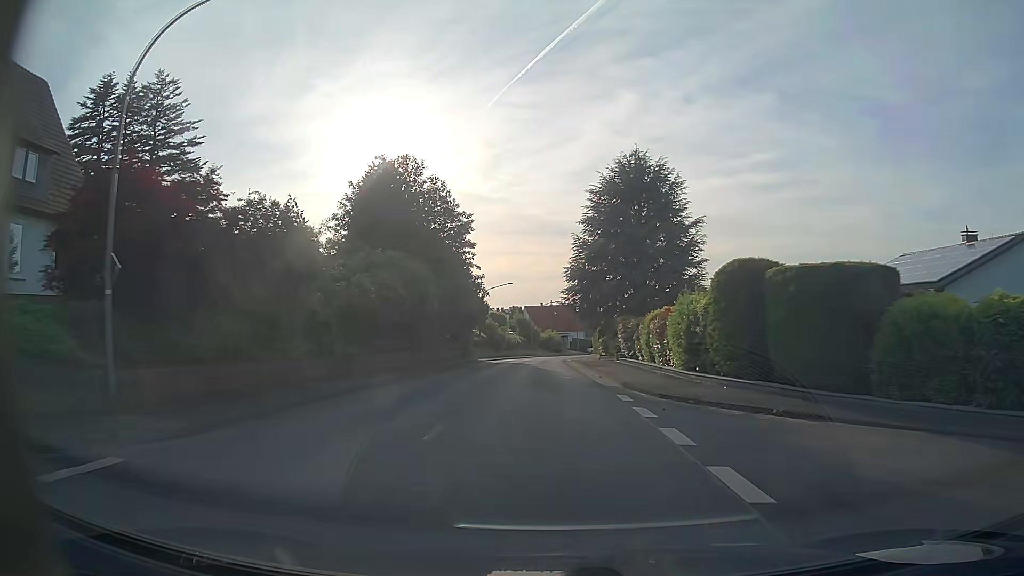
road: secondary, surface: asphalt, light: Day
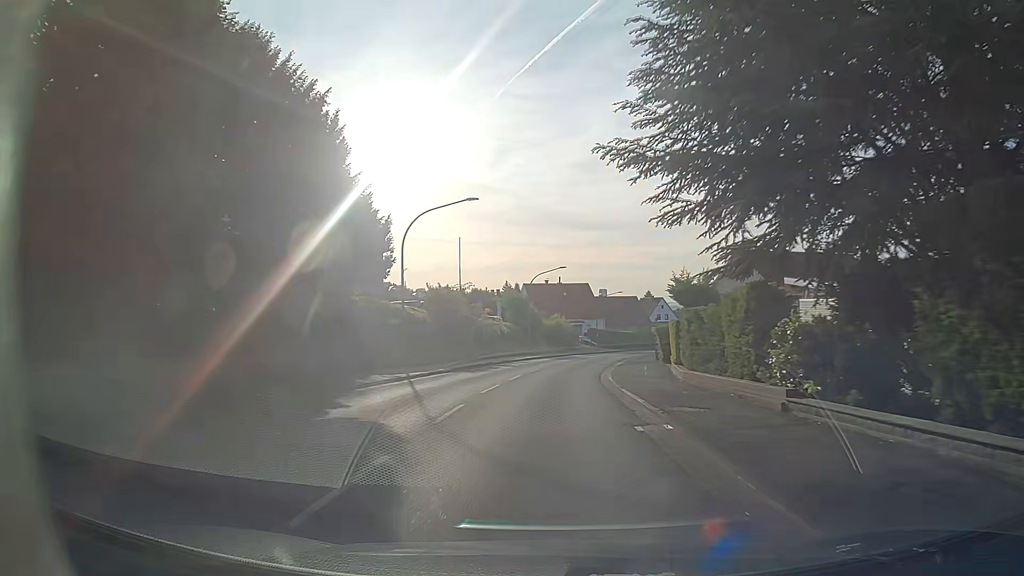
(+0.1, +39.1) m; 0°
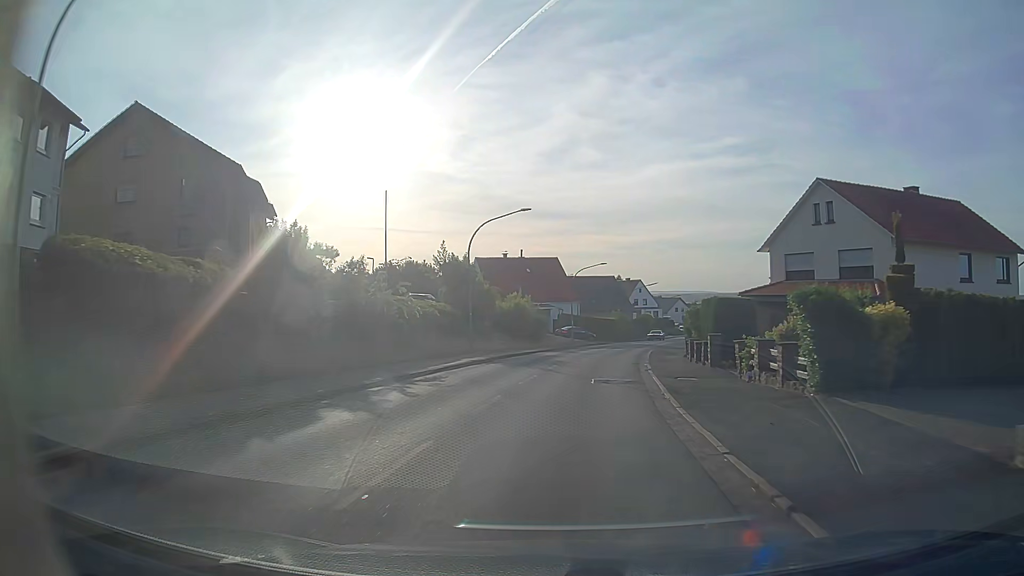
(+0.4, +23.3) m; +3°
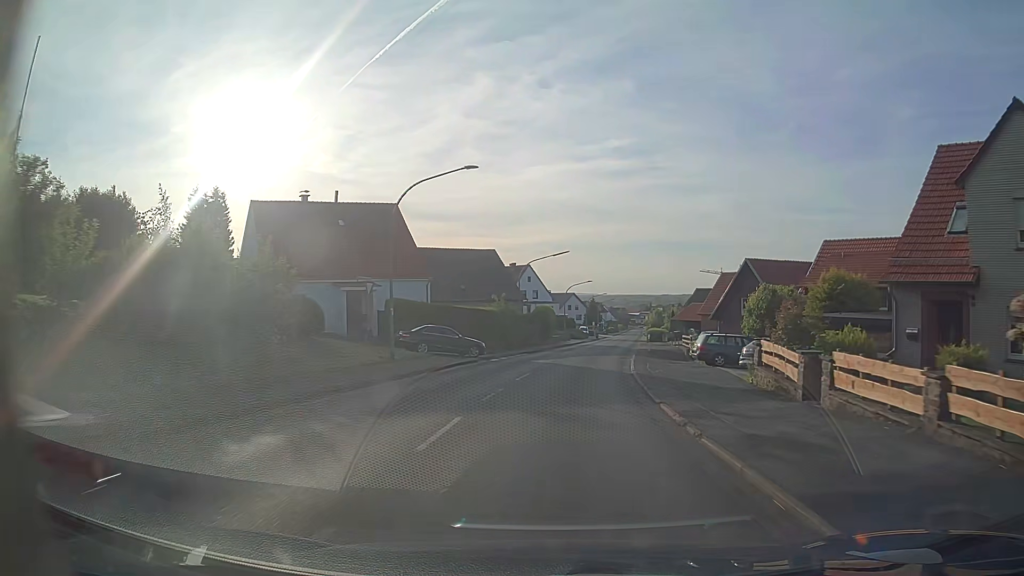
(+3.3, +38.7) m; +10°
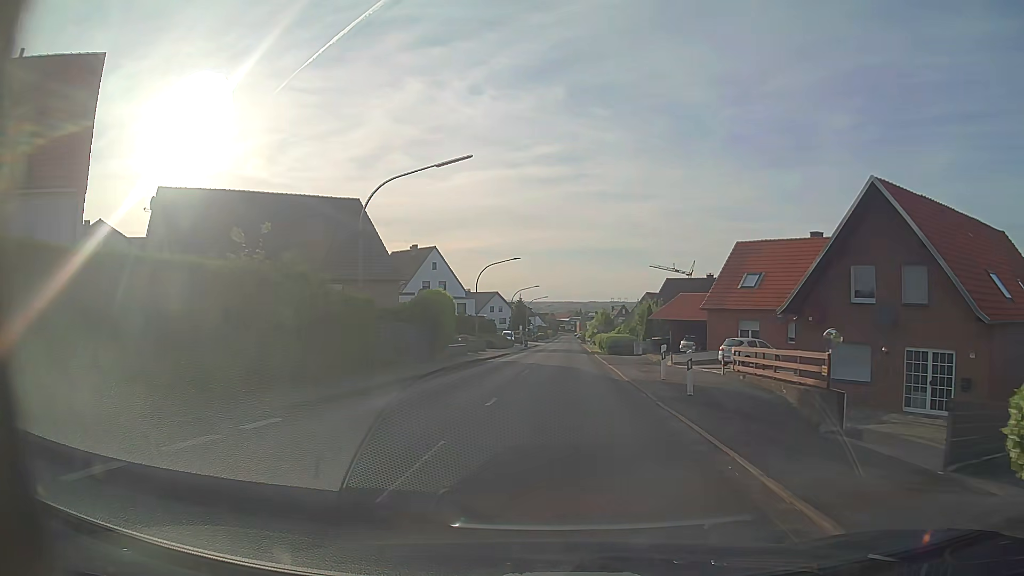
(+1.8, +31.3) m; +6°
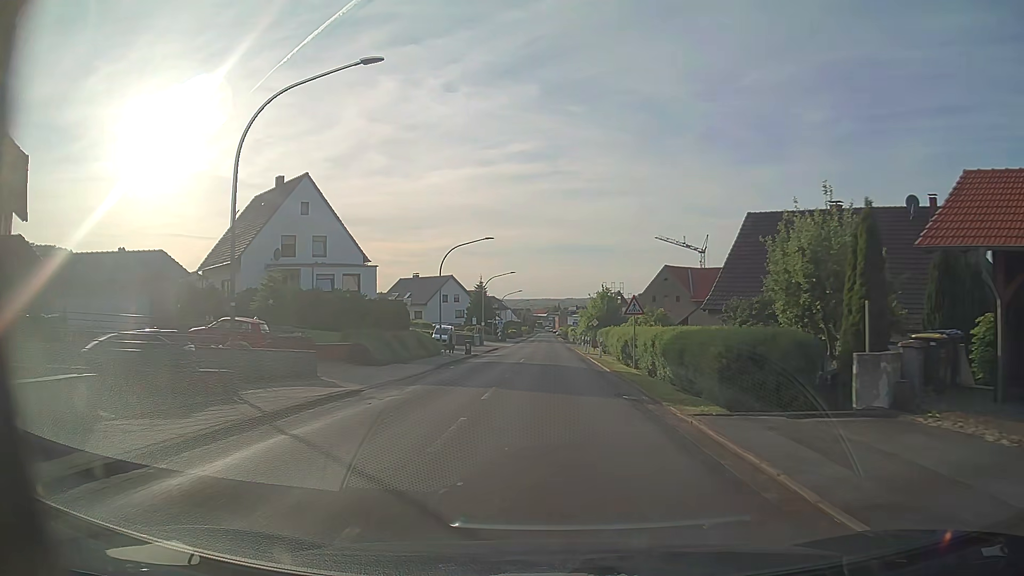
(+1.0, +39.8) m; +2°
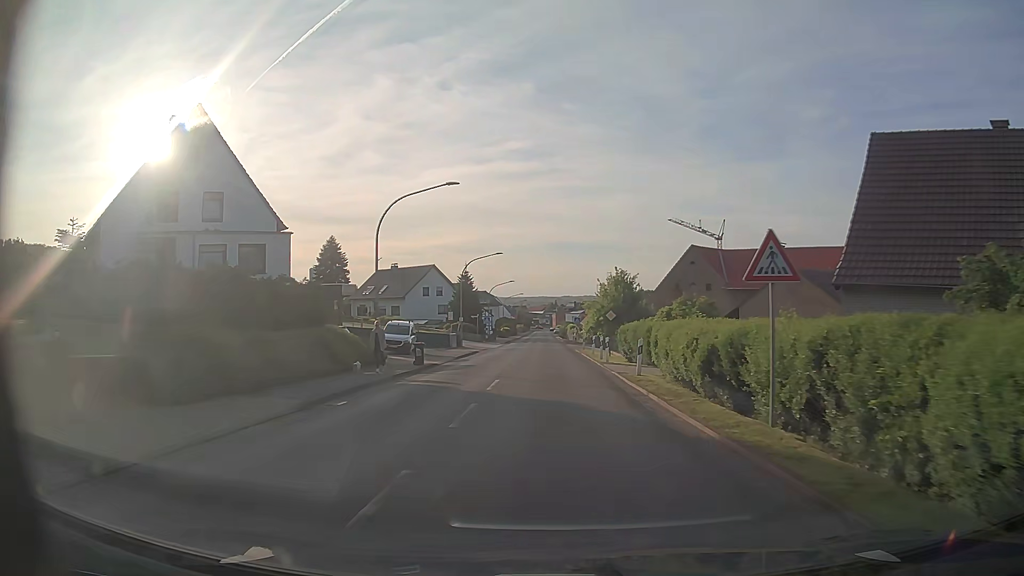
(0.0, +16.1) m; 0°
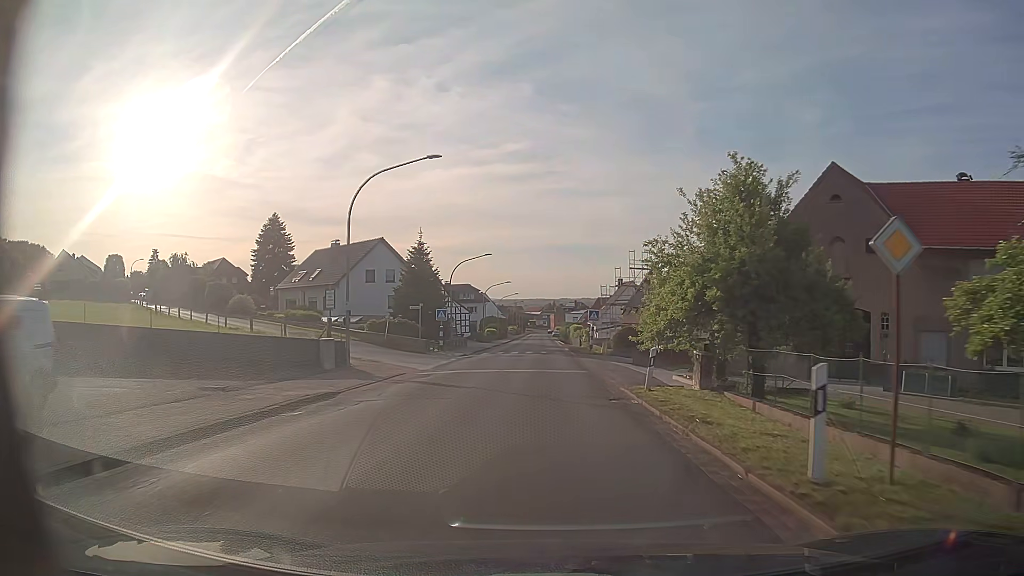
(+0.3, +32.2) m; +1°
(0, +10) (0, +20) (0, +30) (0, +40) (0, +50) (0, +60) (-1, +70) (-1, +80) (-1, +90) (-1, +100) m
